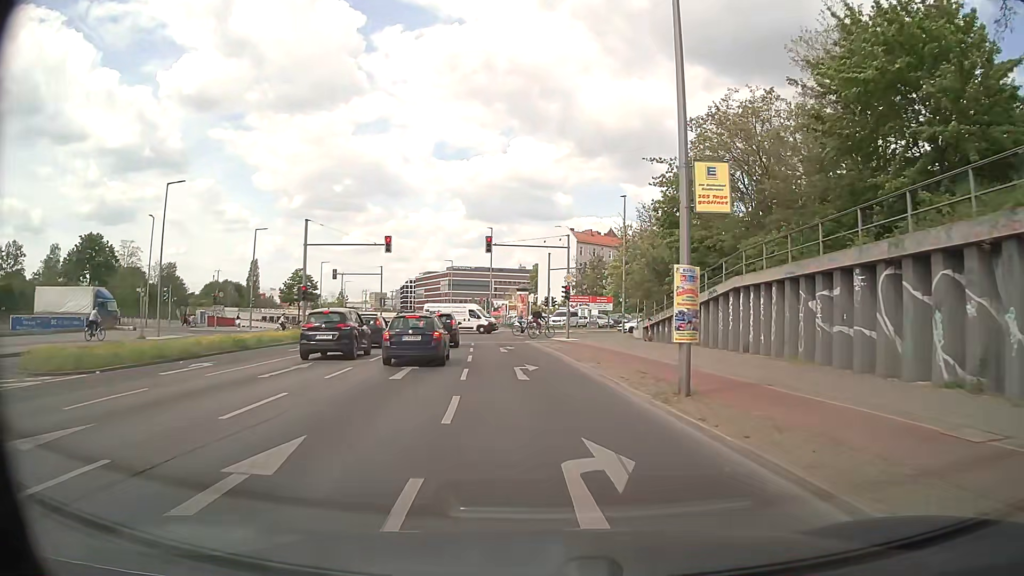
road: secondary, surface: asphalt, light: Day
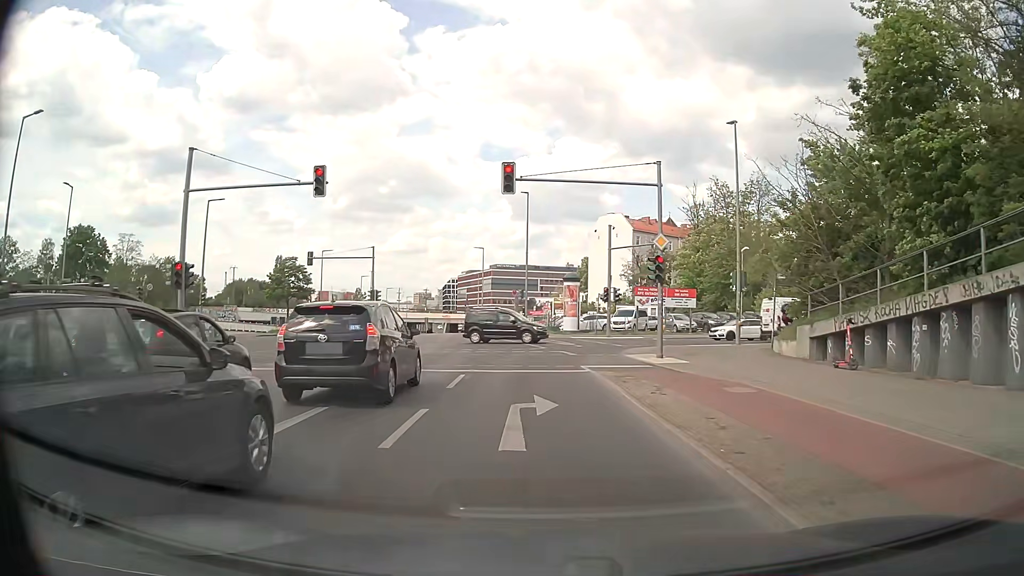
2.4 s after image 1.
(-0.6, +19.5) m; -4°
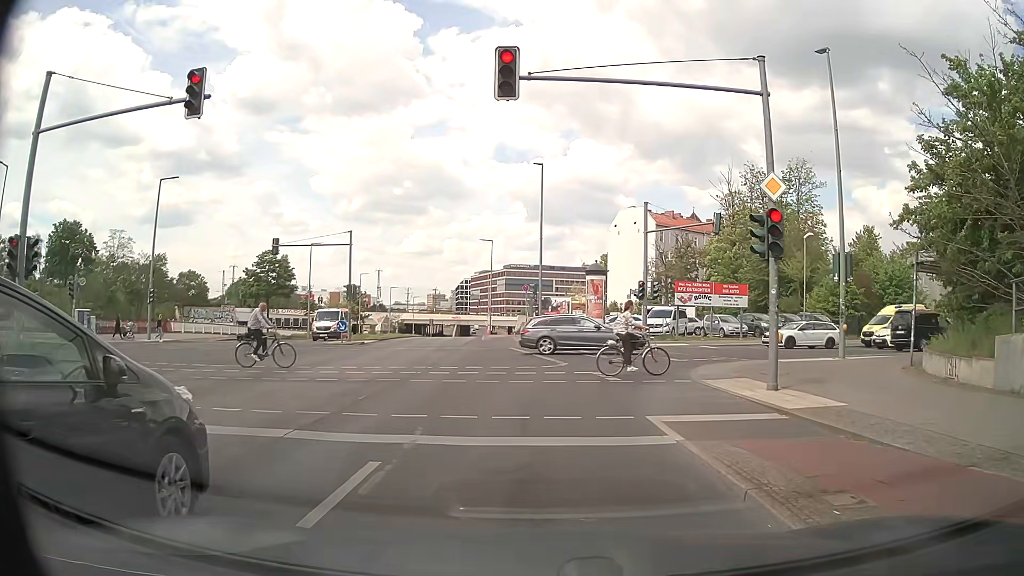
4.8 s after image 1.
(-0.1, +9.3) m; -3°
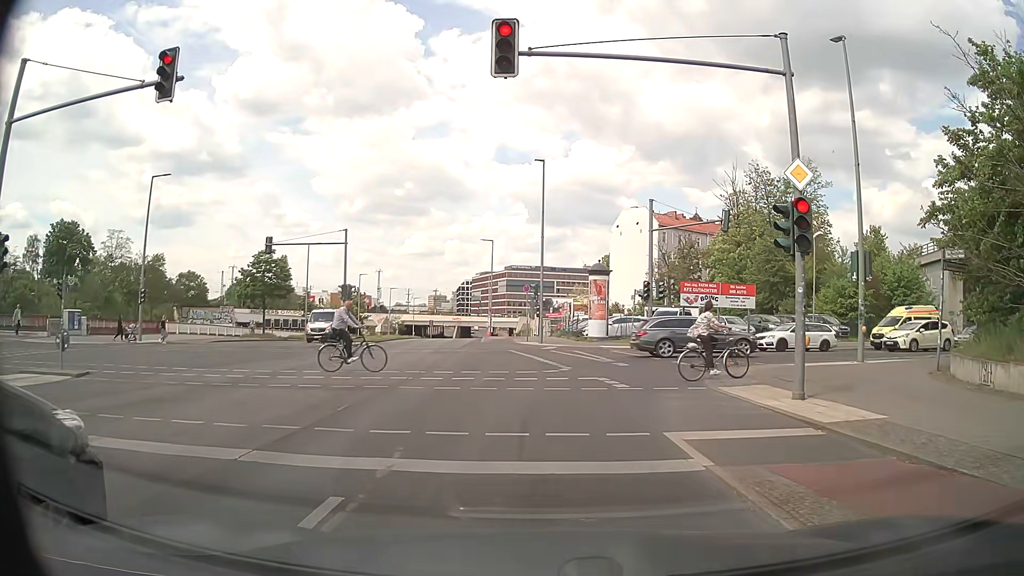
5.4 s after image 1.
(0.0, +1.2) m; +2°
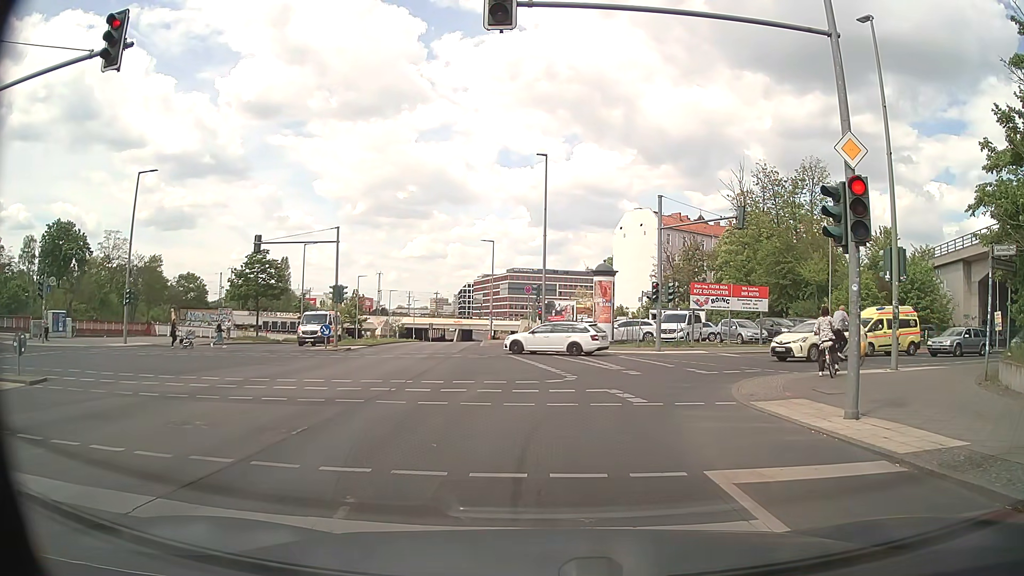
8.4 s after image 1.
(0.0, +2.0) m; +2°
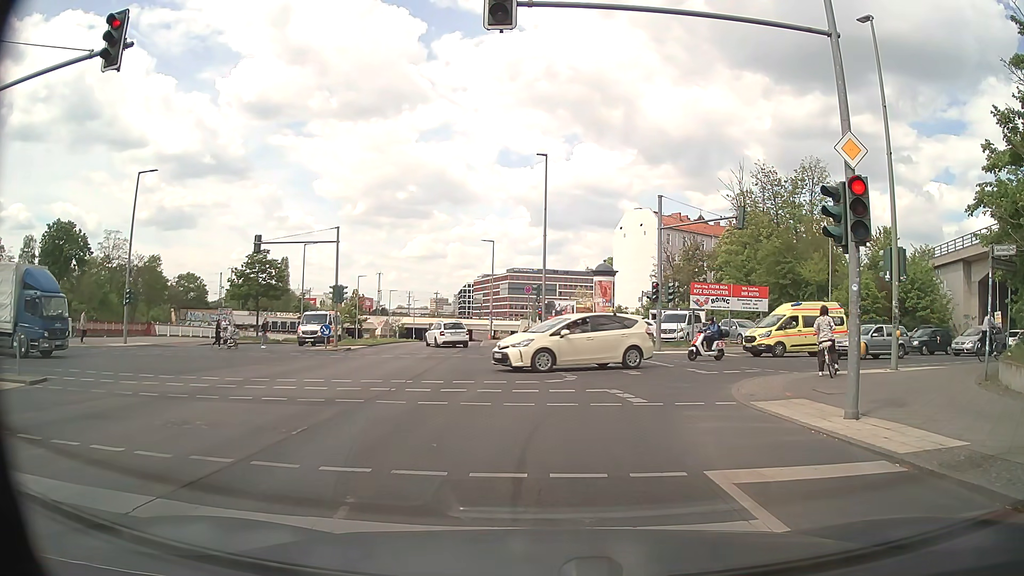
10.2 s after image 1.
(0.0, 0.0) m; 0°
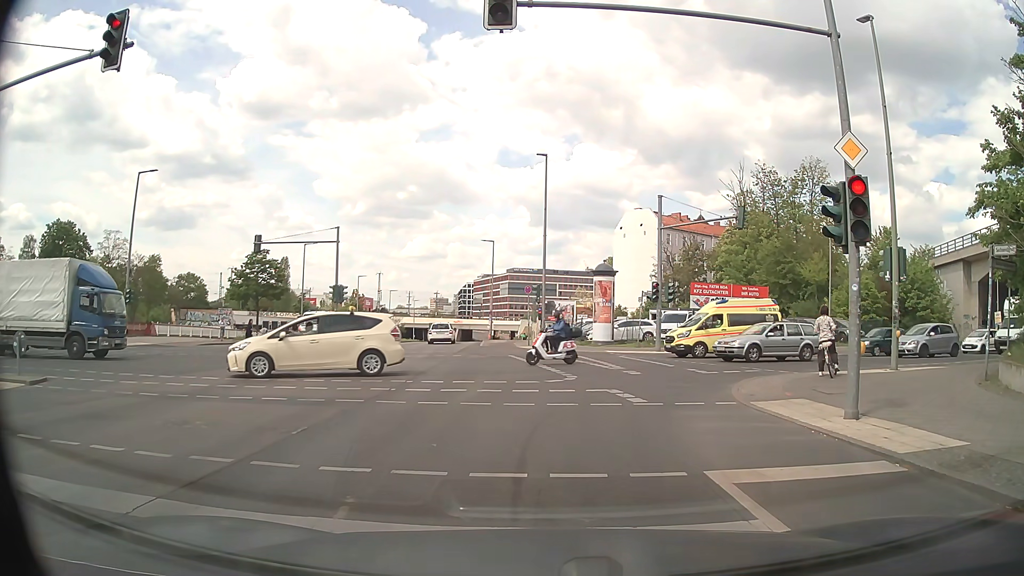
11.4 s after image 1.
(0.0, 0.0) m; 0°
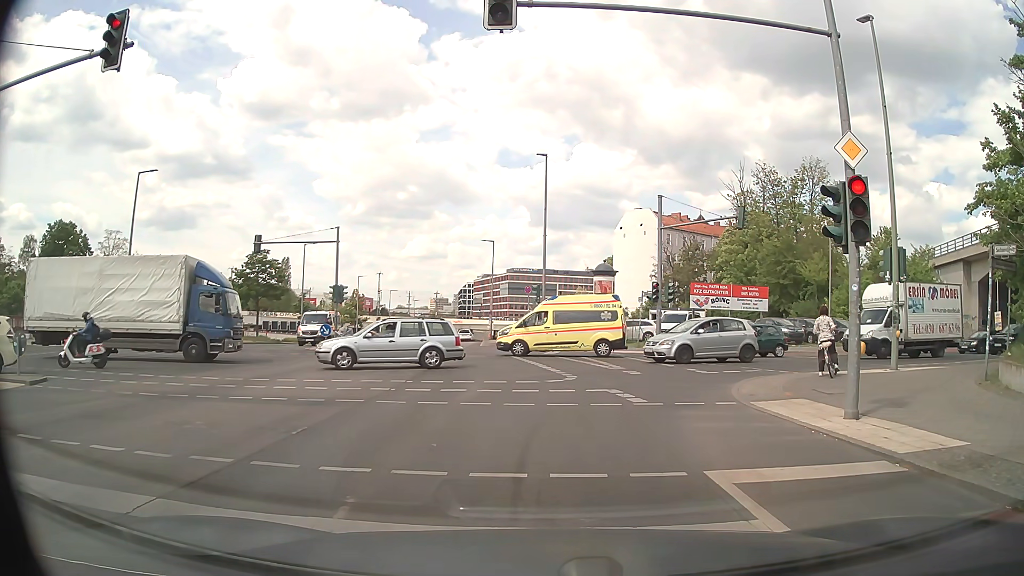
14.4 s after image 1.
(0.0, 0.0) m; 0°
